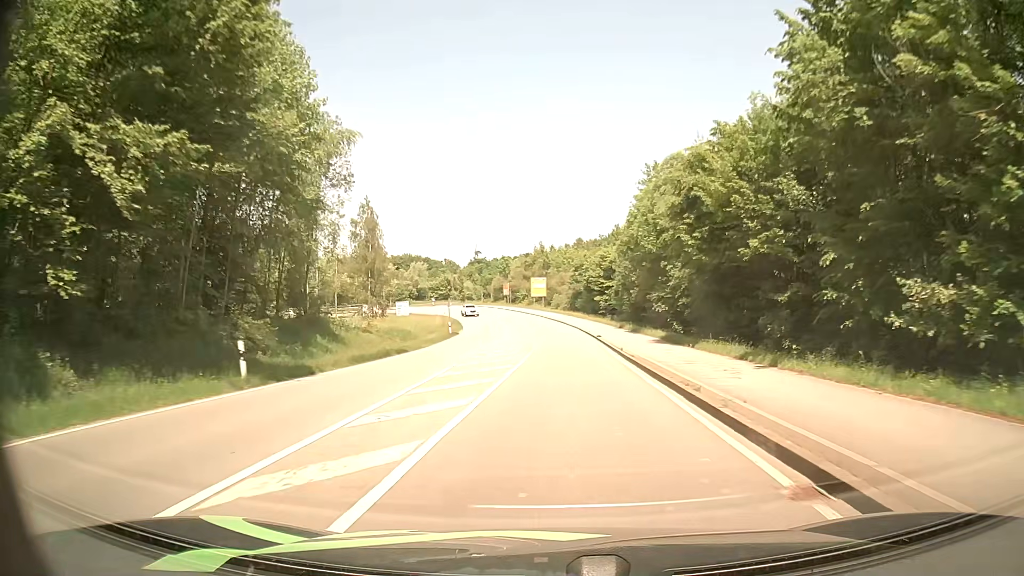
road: secondary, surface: asphalt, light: Day
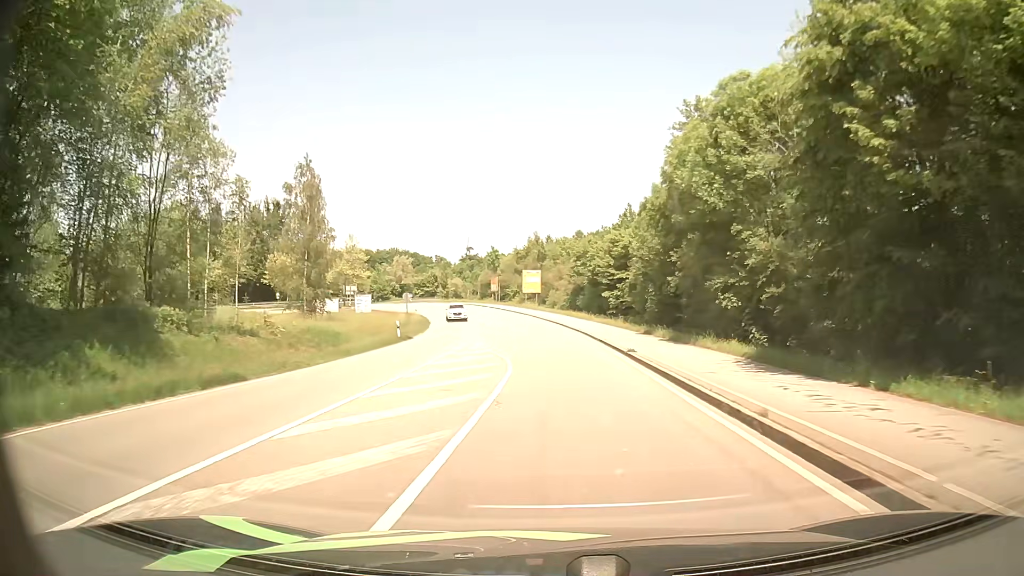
(+0.1, +17.9) m; 0°
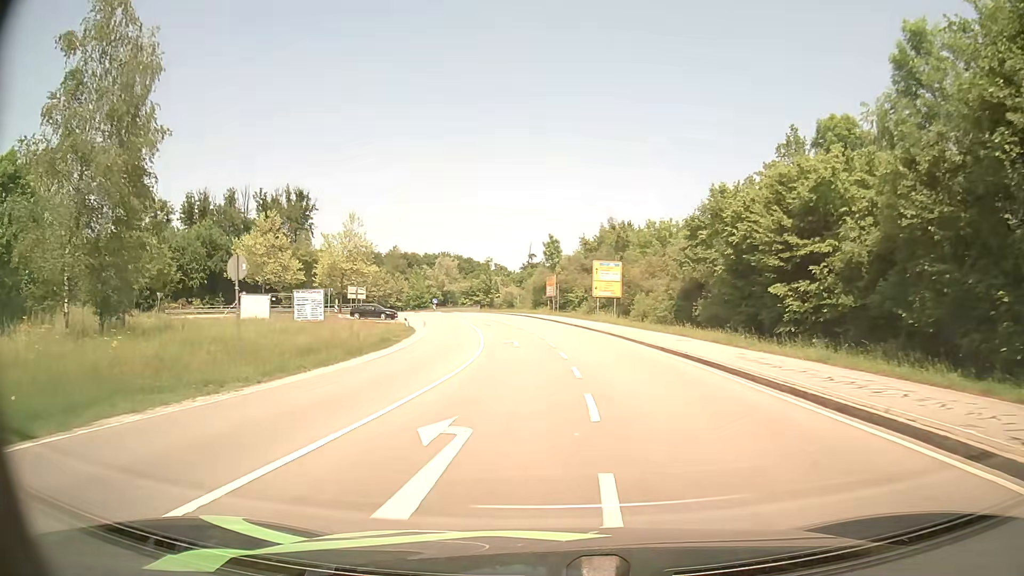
(-1.3, +34.2) m; -6°
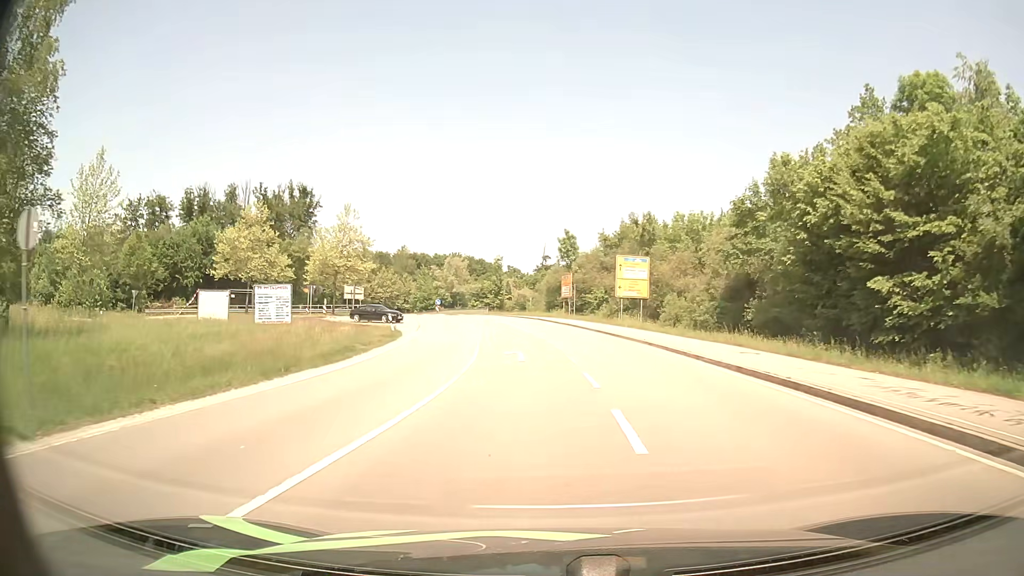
(-0.1, +8.1) m; -1°
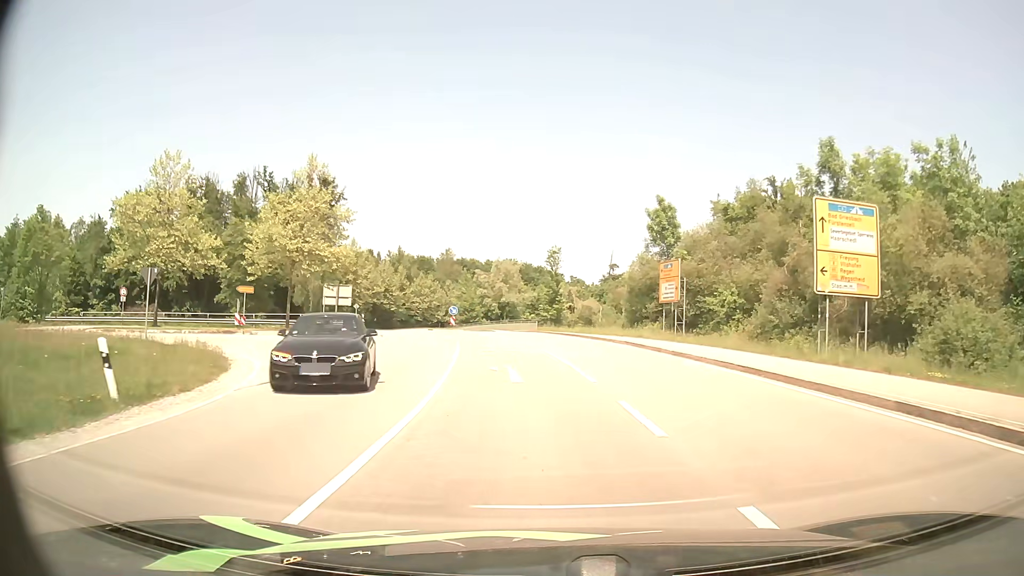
(-1.2, +28.7) m; -5°
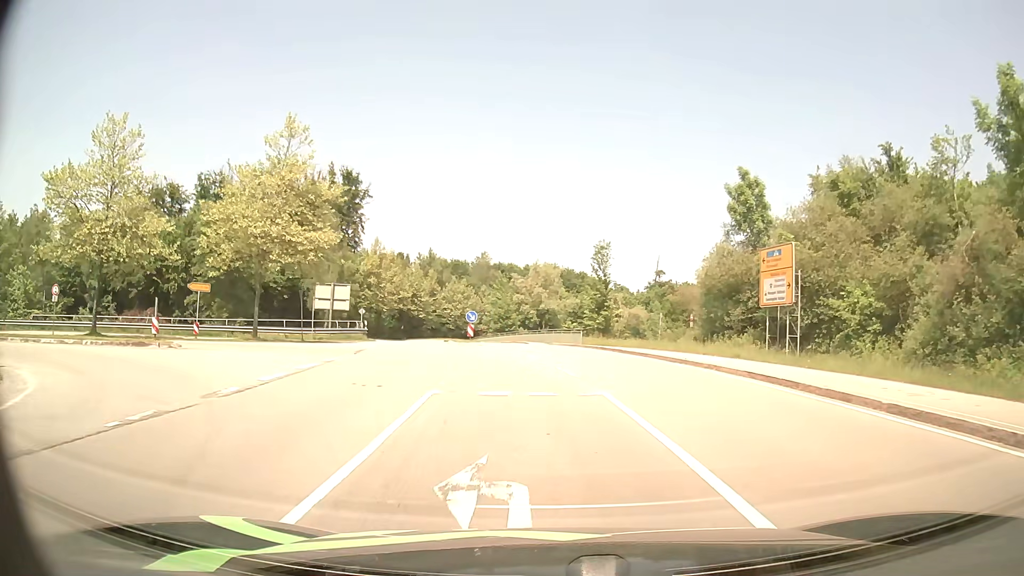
(-0.3, +11.7) m; -4°
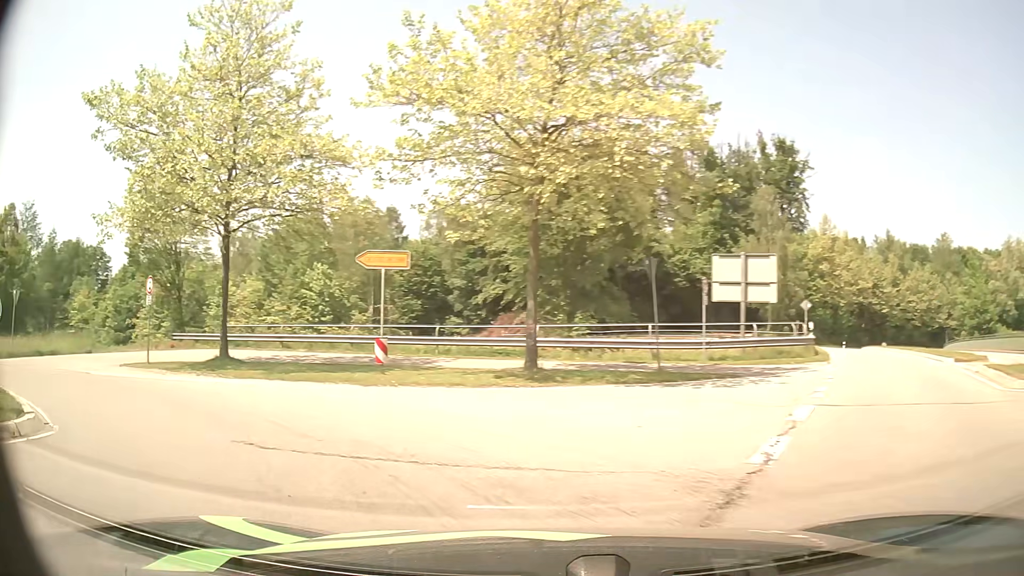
(-4.1, +21.5) m; -38°
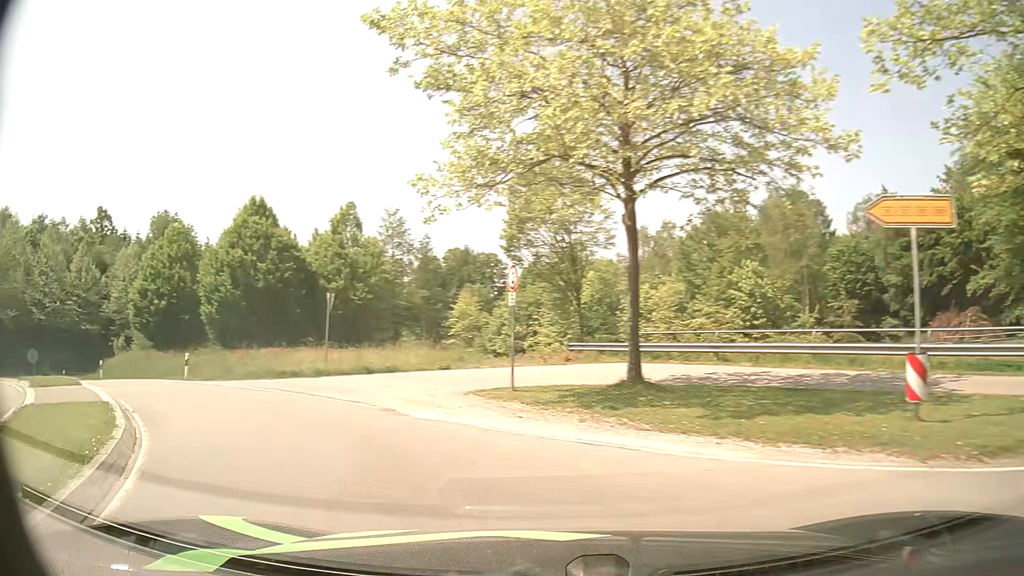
(-2.3, +7.1) m; -37°
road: primary_link
(-3, +10) (-9, +17) (-17, +24) (-25, +29) (-33, +35) (-40, +42) (-46, +50) (-50, +59) (-52, +69) (-50, +79) m
